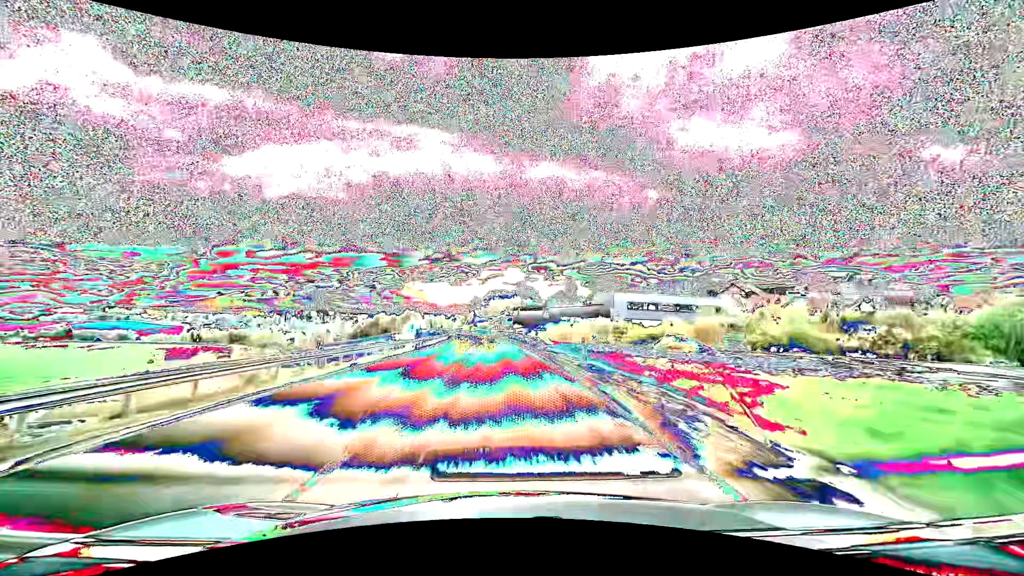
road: primary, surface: asphalt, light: Day
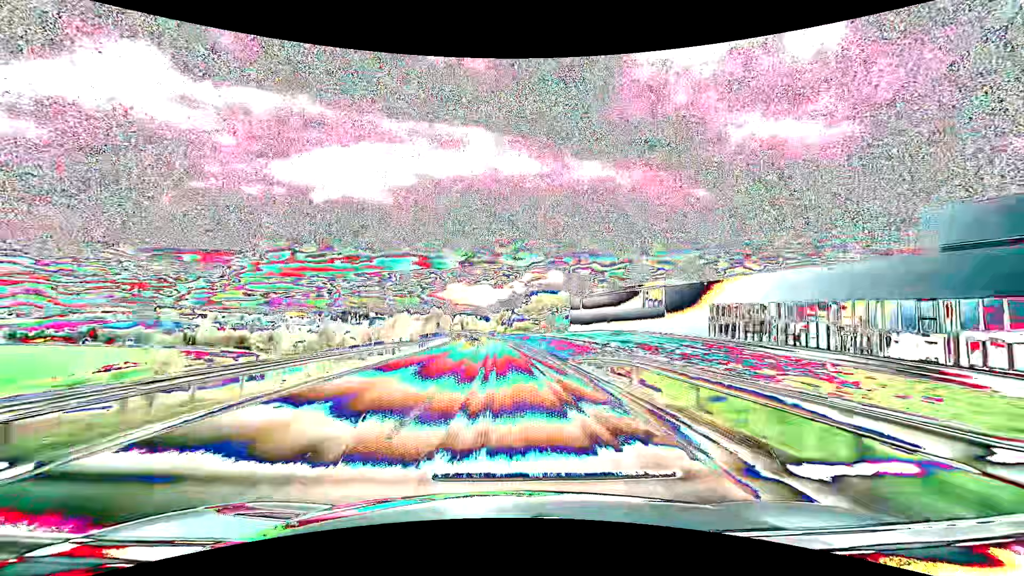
(-3.5, +79.1) m; -5°
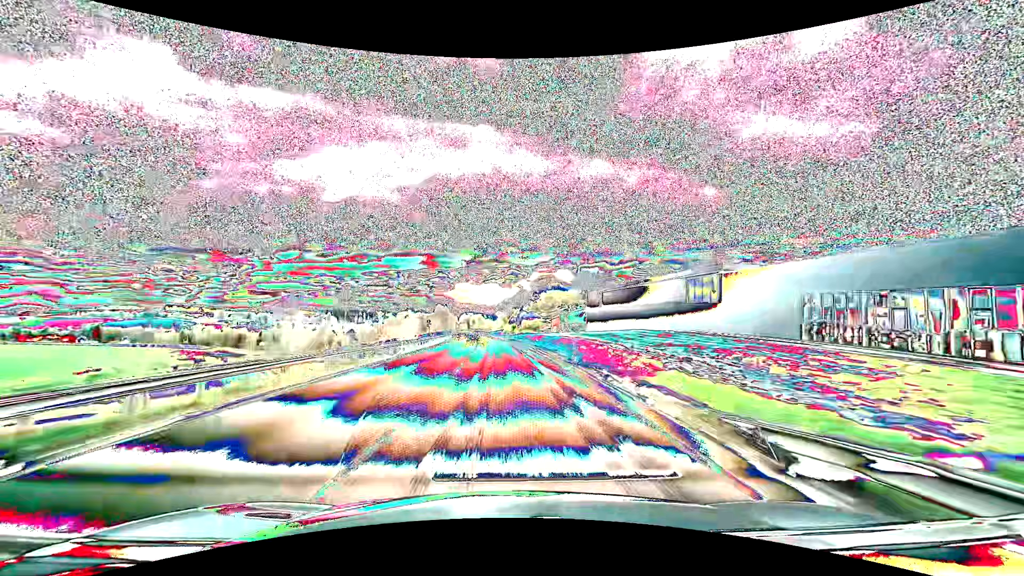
(-0.1, +15.9) m; -1°
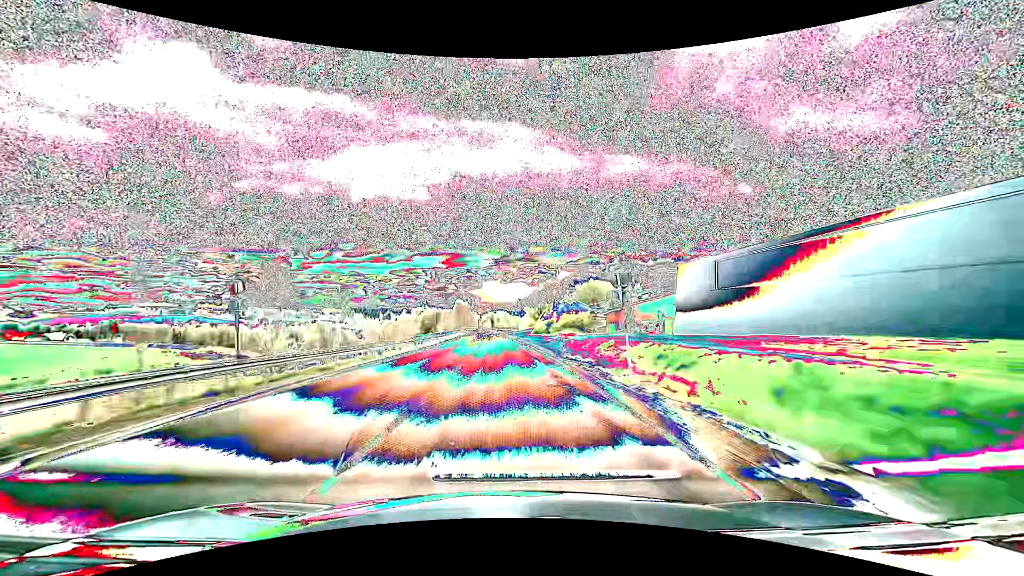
(-1.4, +47.6) m; -3°
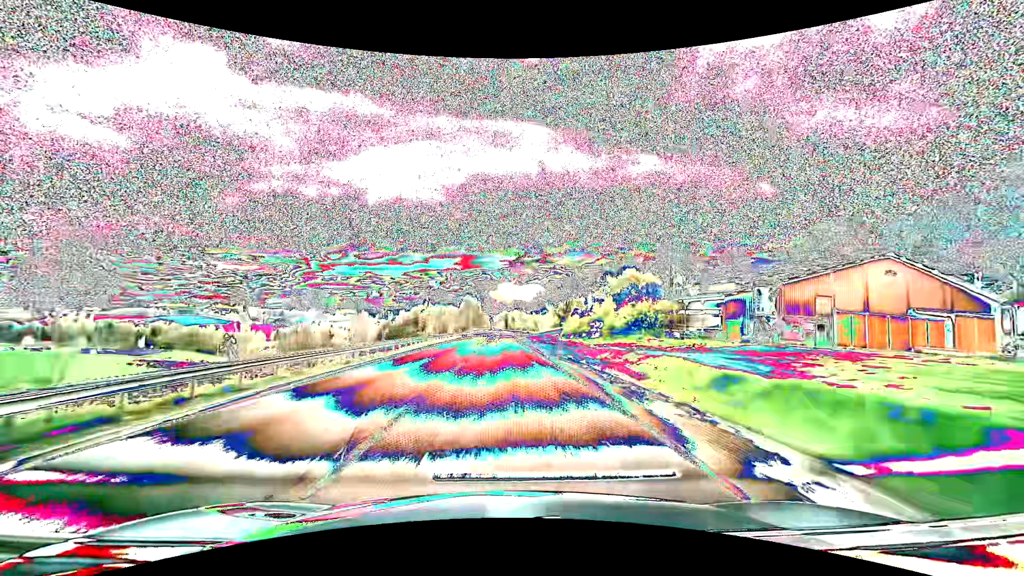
(-0.9, +47.5) m; -2°
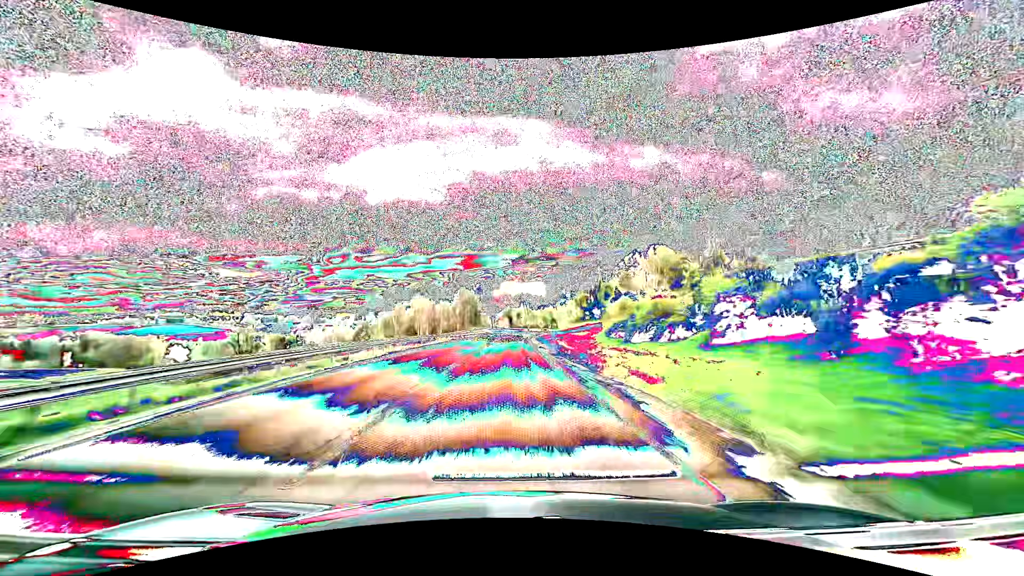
(-0.2, +47.6) m; 0°
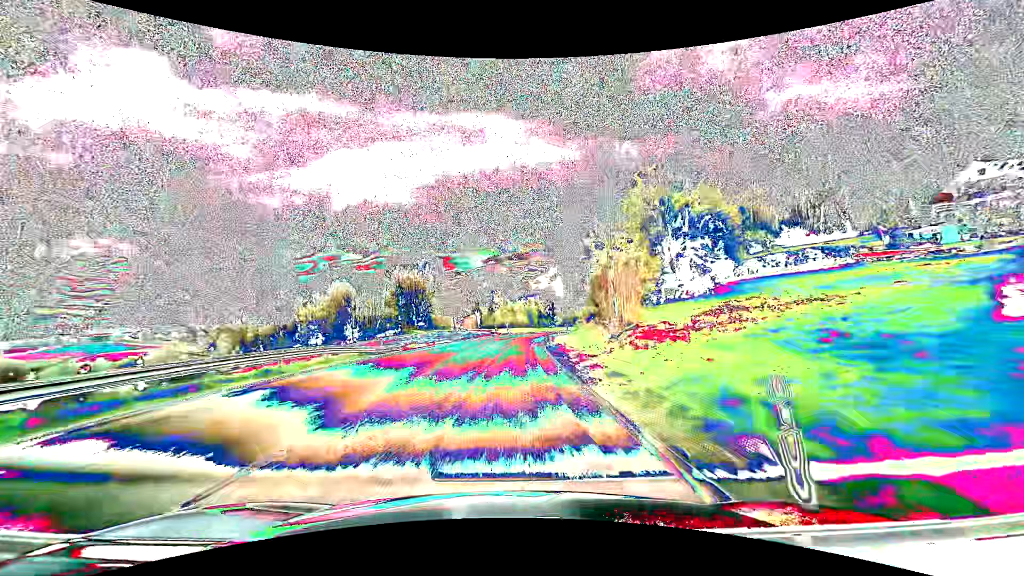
(+1.5, +79.2) m; +3°
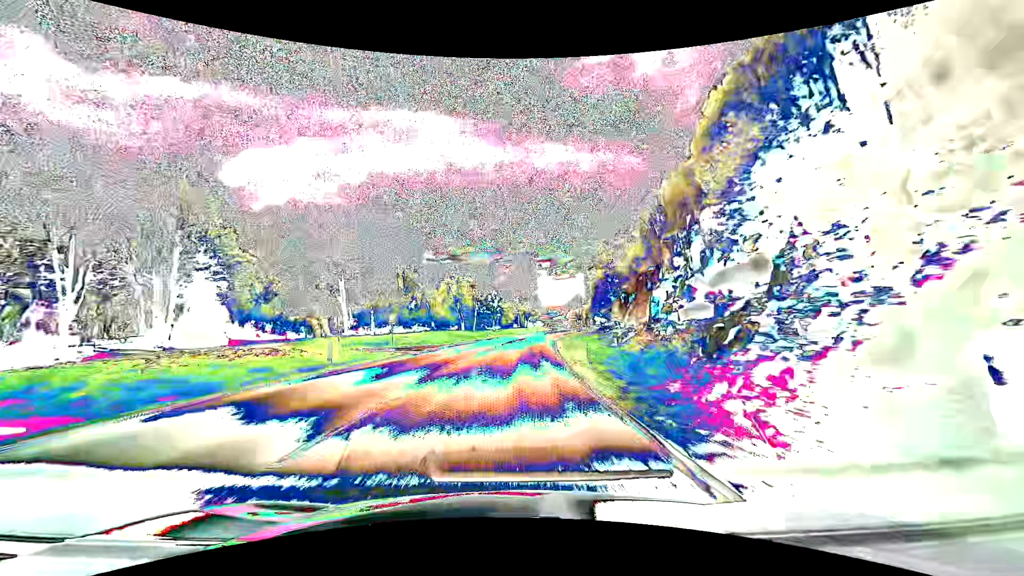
(+4.2, +78.9) m; +7°
(0, +10) (0, +20) (+1, +30) (+2, +40) (+3, +50) (+4, +60) (+5, +70) (+7, +80) (+8, +89) (+10, +99) m
